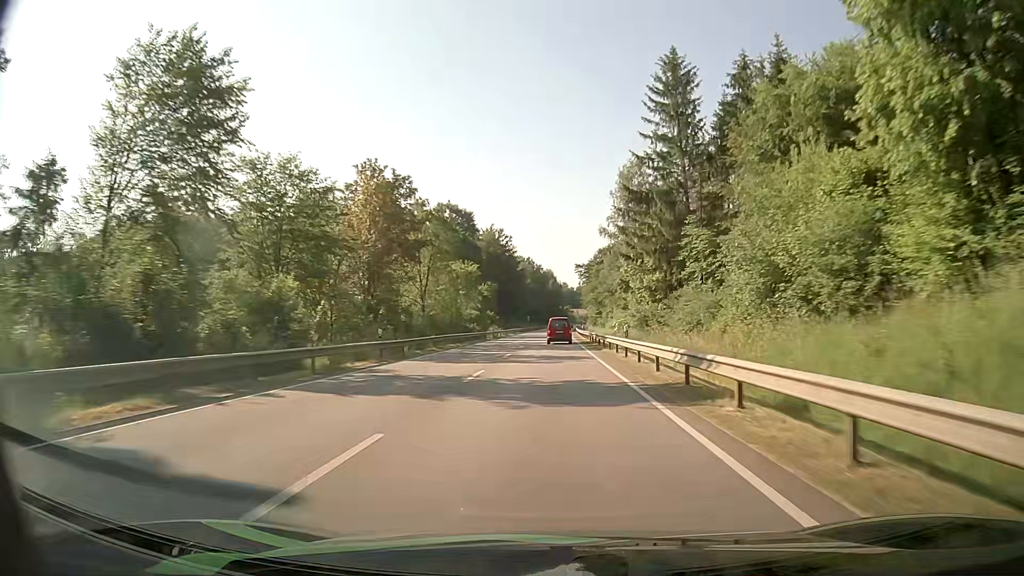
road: primary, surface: asphalt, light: Day
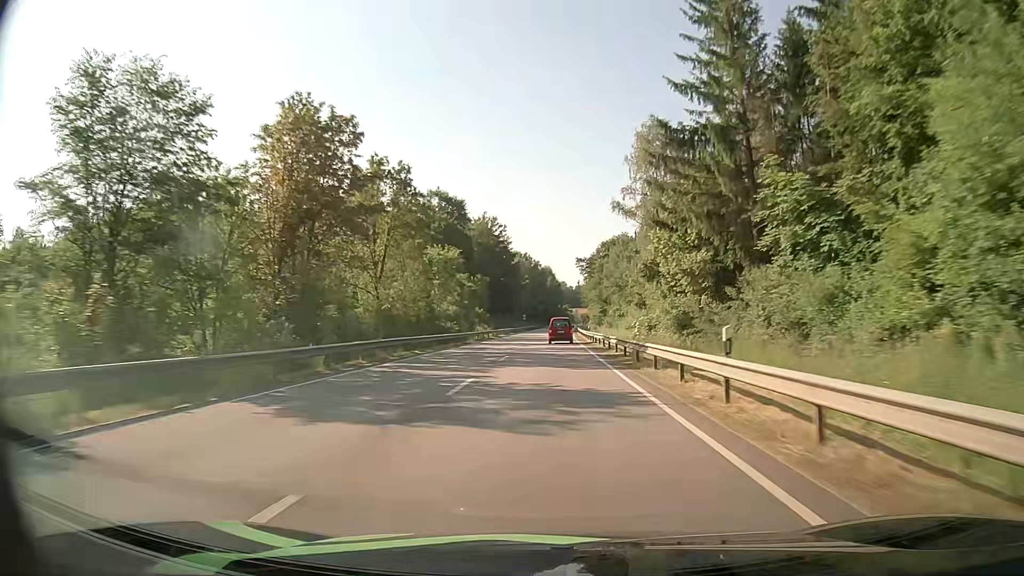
(0.0, +15.0) m; 0°
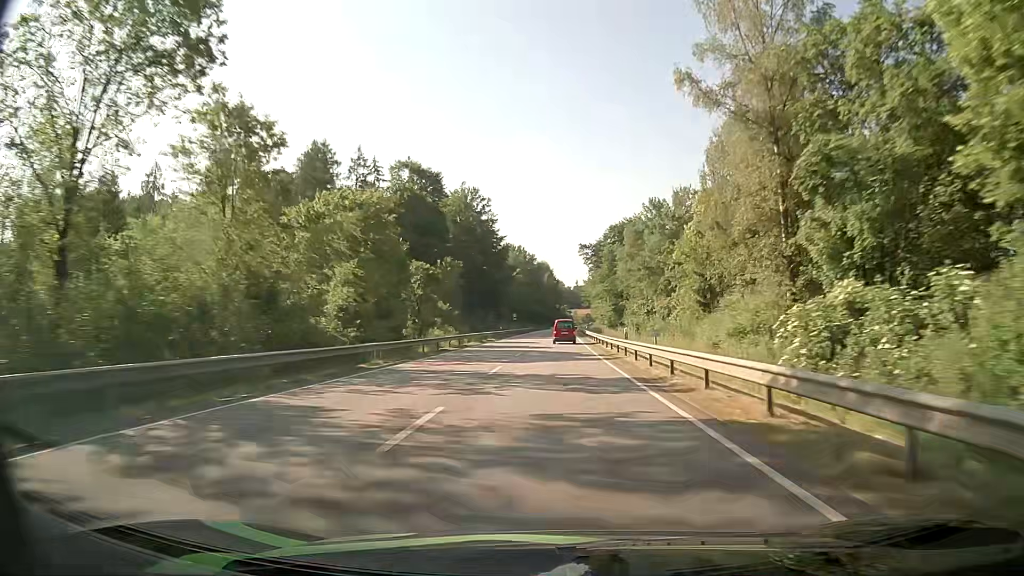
(-0.1, +29.8) m; 0°
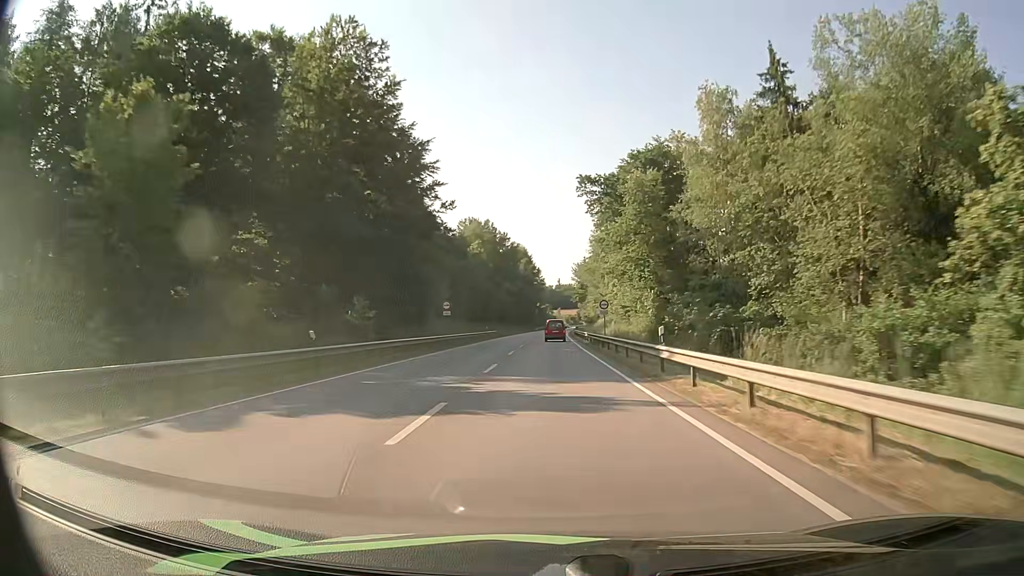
(+0.7, +59.4) m; +2°
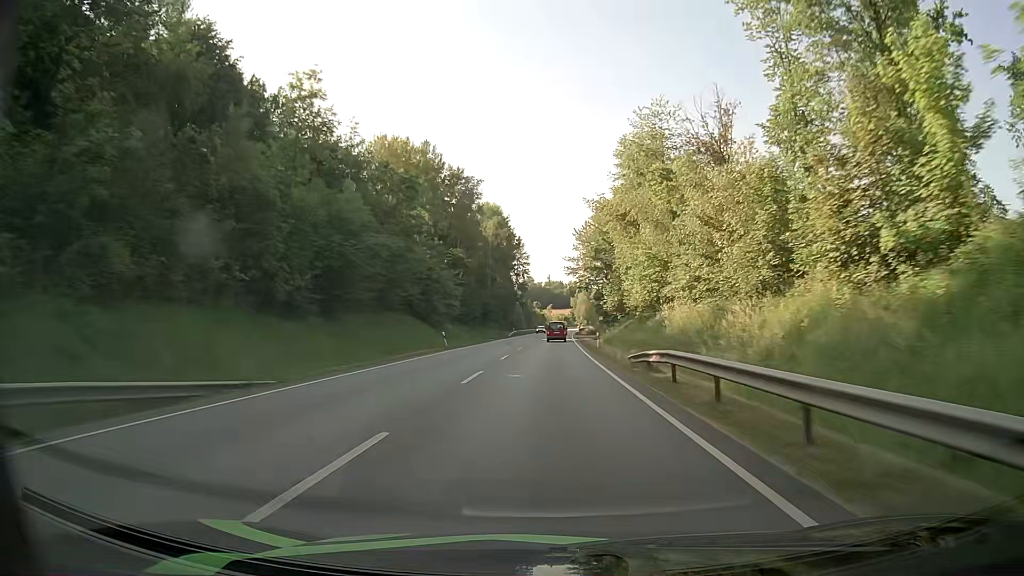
(+0.6, +75.3) m; +1°
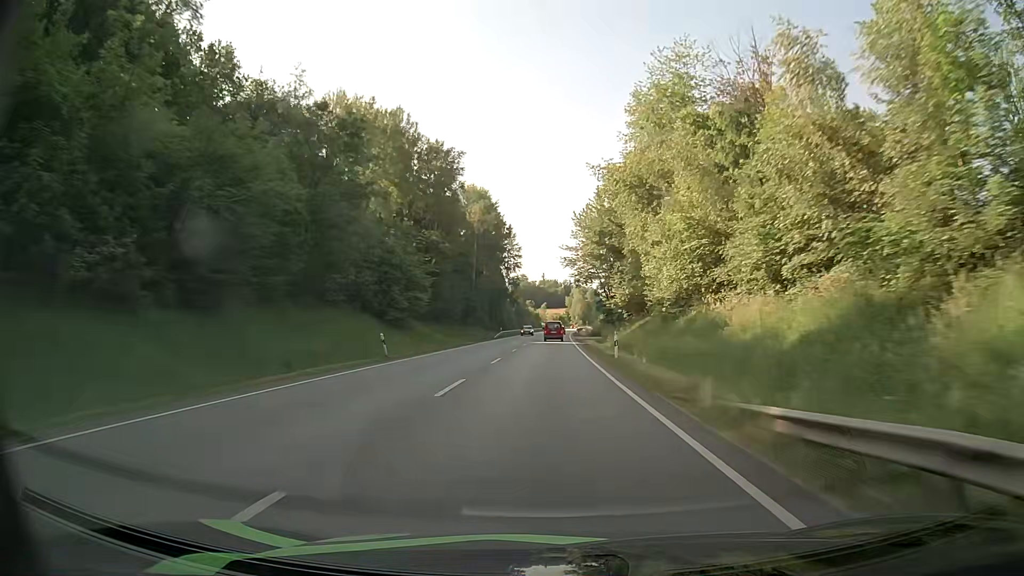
(0.0, +15.3) m; 0°
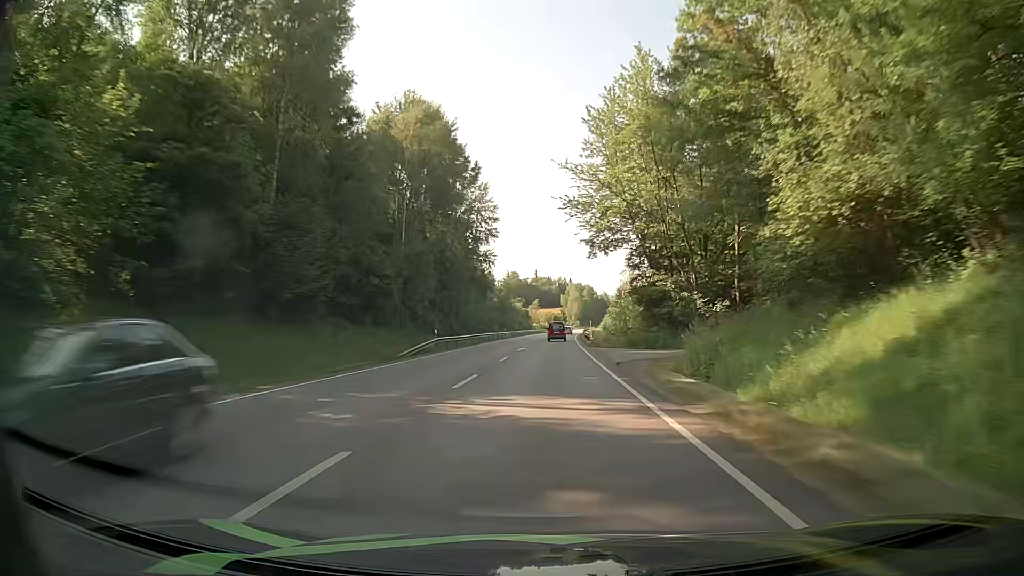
(+0.4, +46.2) m; +1°
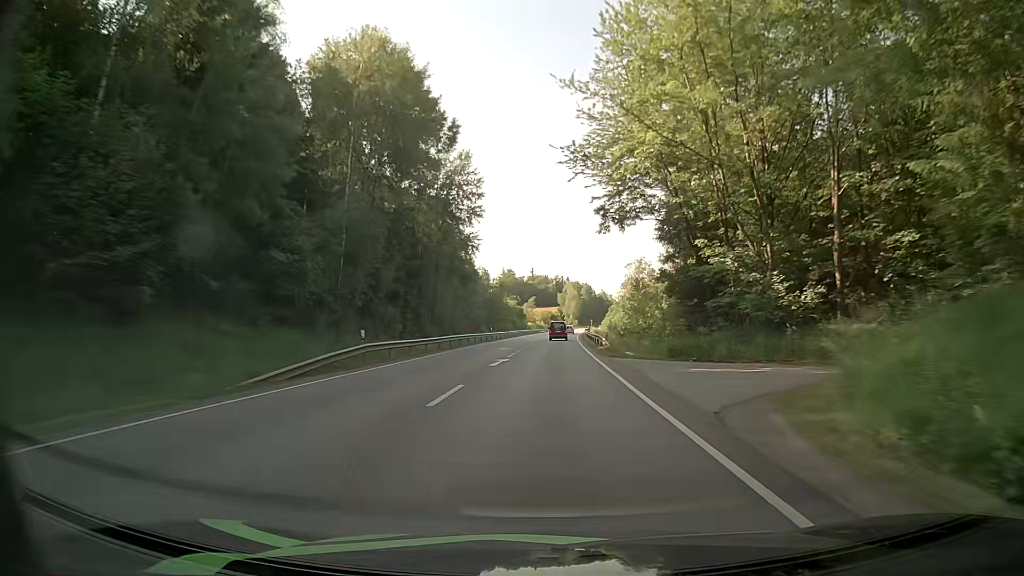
(0.0, +15.5) m; 0°
(0, +10) (0, +20) (0, +30) (0, +40) (0, +50) (+1, +60) (+1, +70) (+1, +80) (+2, +90) (+2, +100) m
